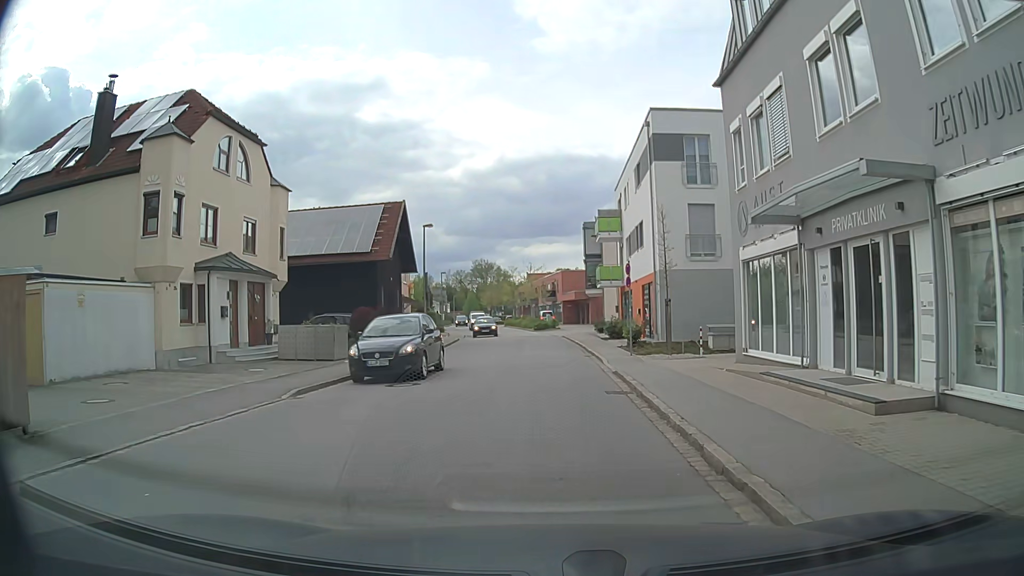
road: residential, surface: asphalt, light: Day
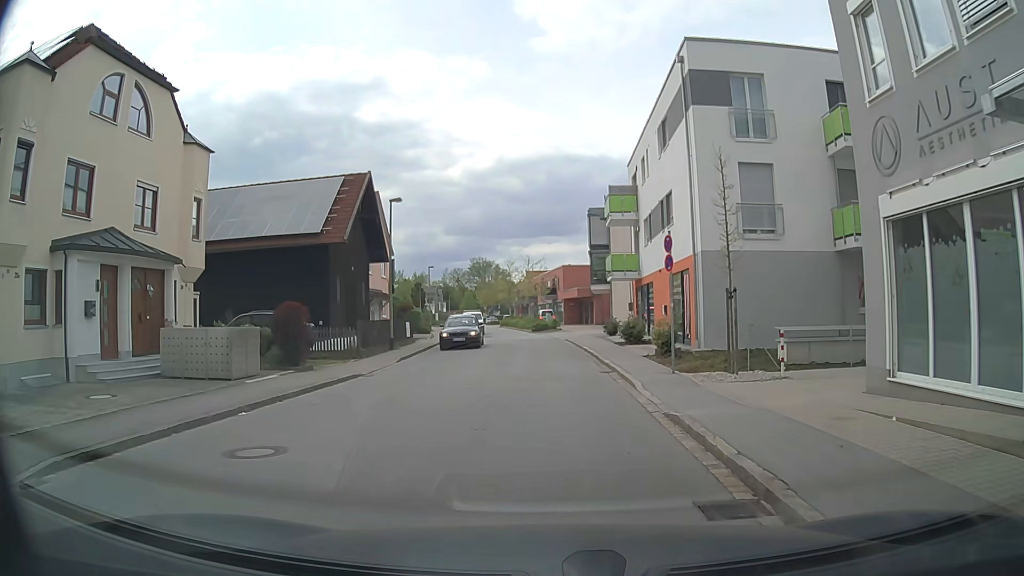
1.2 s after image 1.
(0.0, +7.7) m; 0°
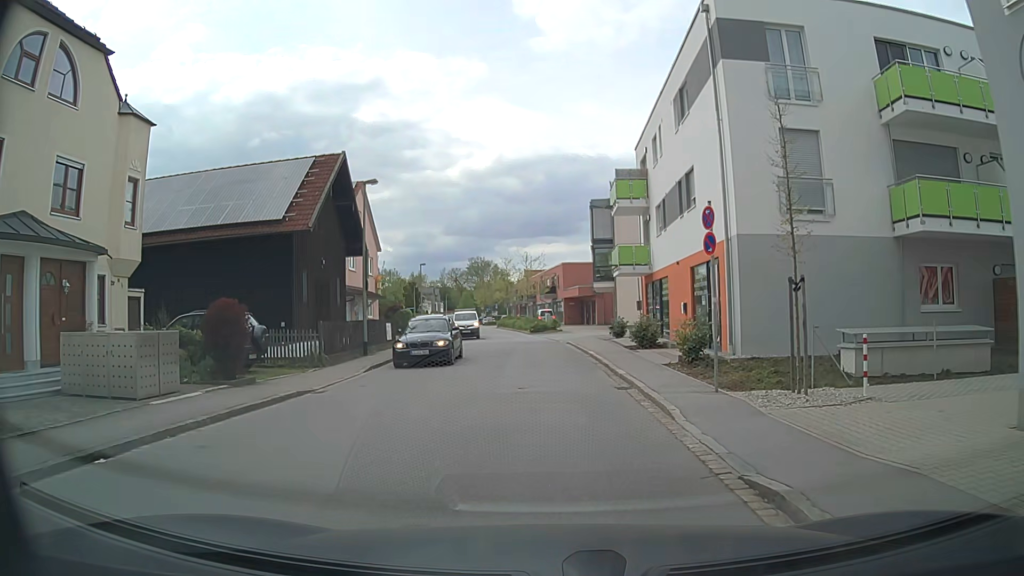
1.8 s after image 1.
(0.0, +4.0) m; -1°
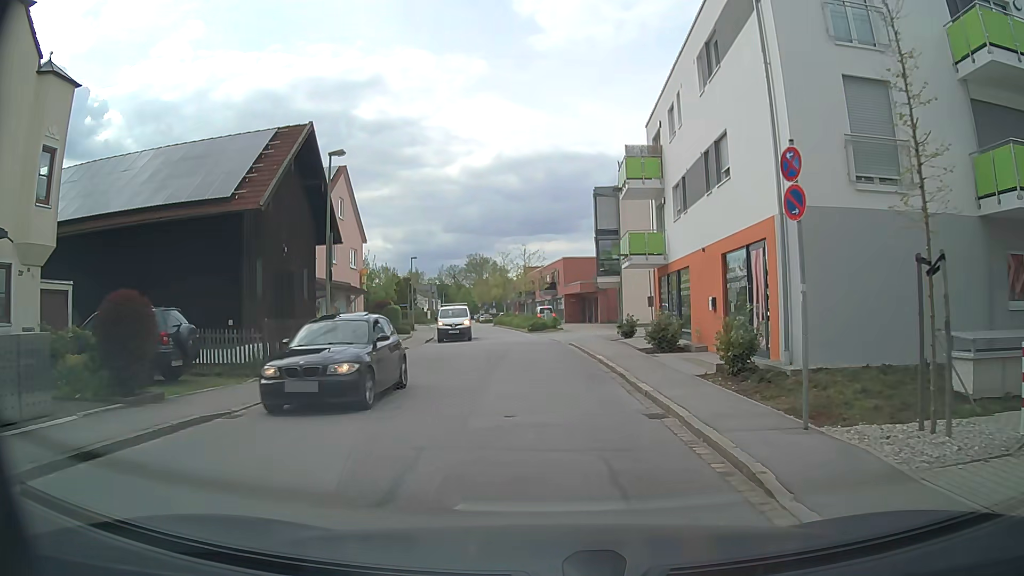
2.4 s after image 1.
(+0.1, +4.1) m; -1°
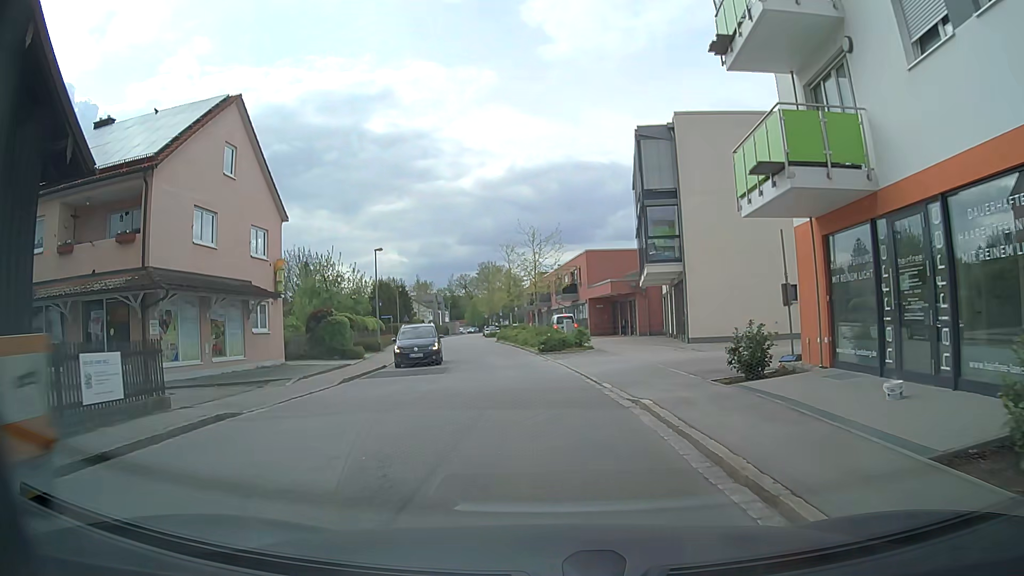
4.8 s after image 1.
(+0.4, +17.0) m; 0°
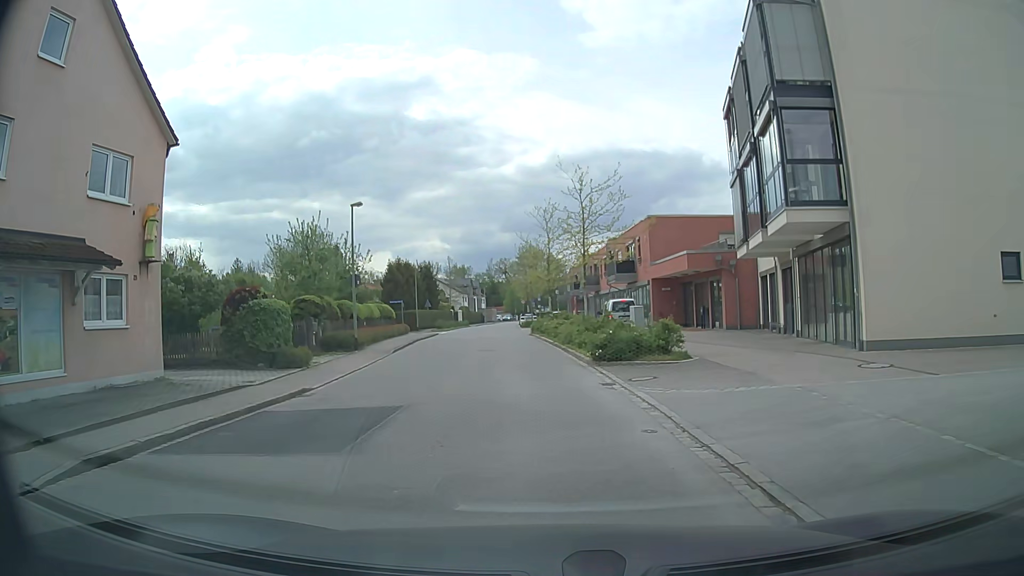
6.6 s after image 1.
(-0.3, +13.1) m; -3°
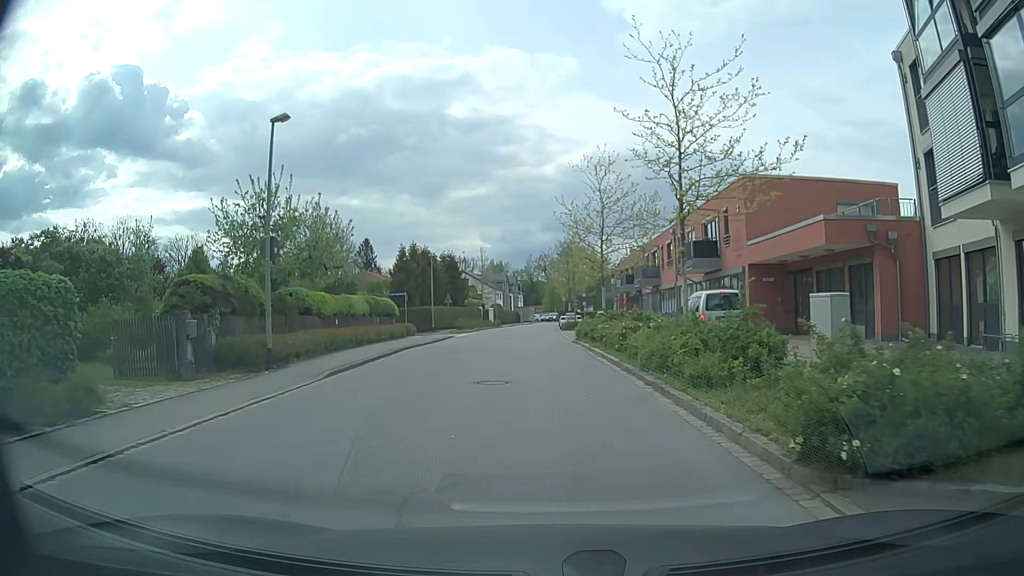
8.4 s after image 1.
(-0.5, +12.8) m; -5°
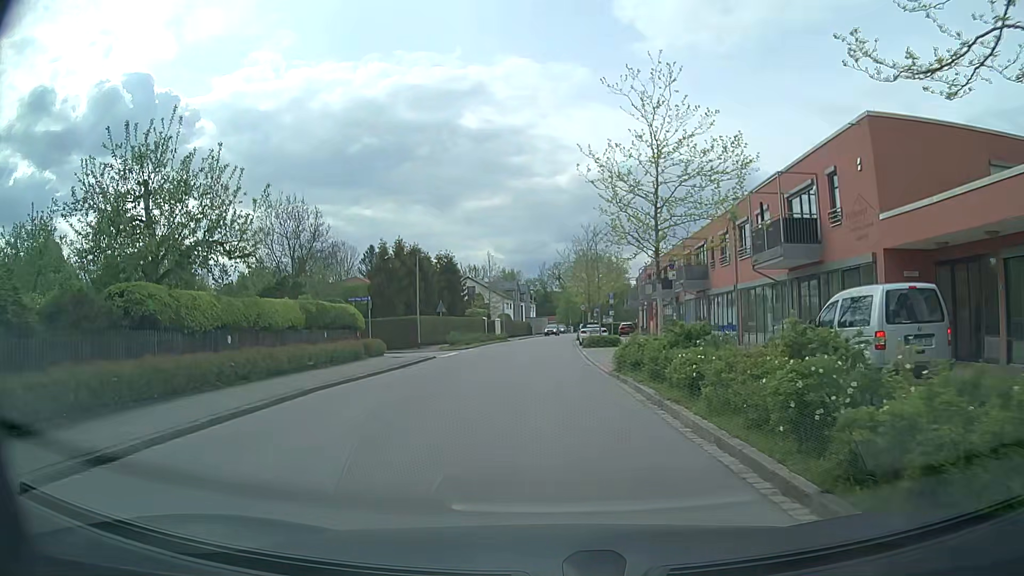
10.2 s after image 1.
(+0.1, +11.5) m; +1°
(0, +10) (0, +20) (-1, +30) (-1, +40) (-1, +50) (-1, +60) (0, +70) (0, +80) (+1, +90) (+1, +100) m
